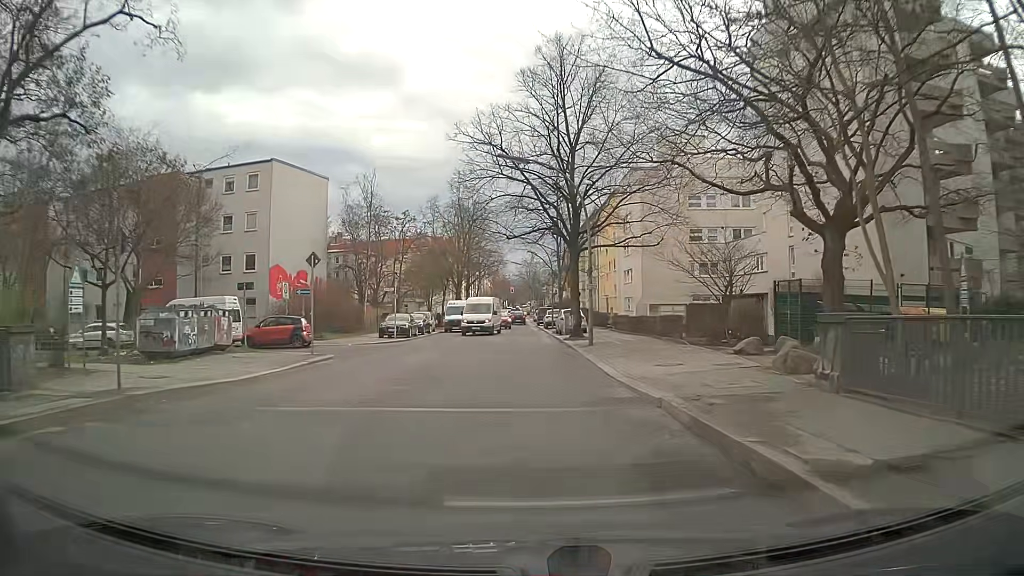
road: tertiary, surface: asphalt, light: Day
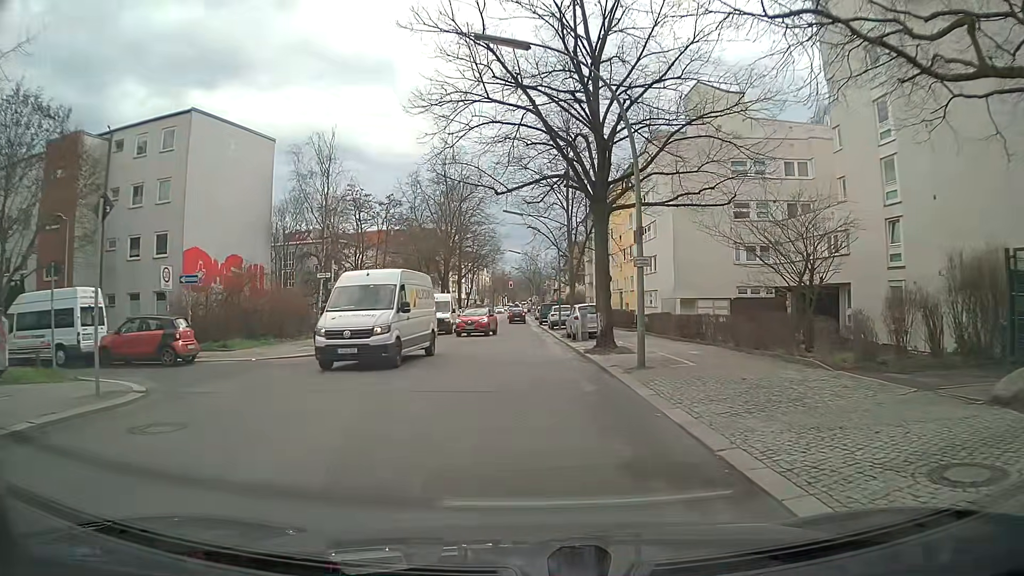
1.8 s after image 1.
(-0.1, +11.8) m; -2°
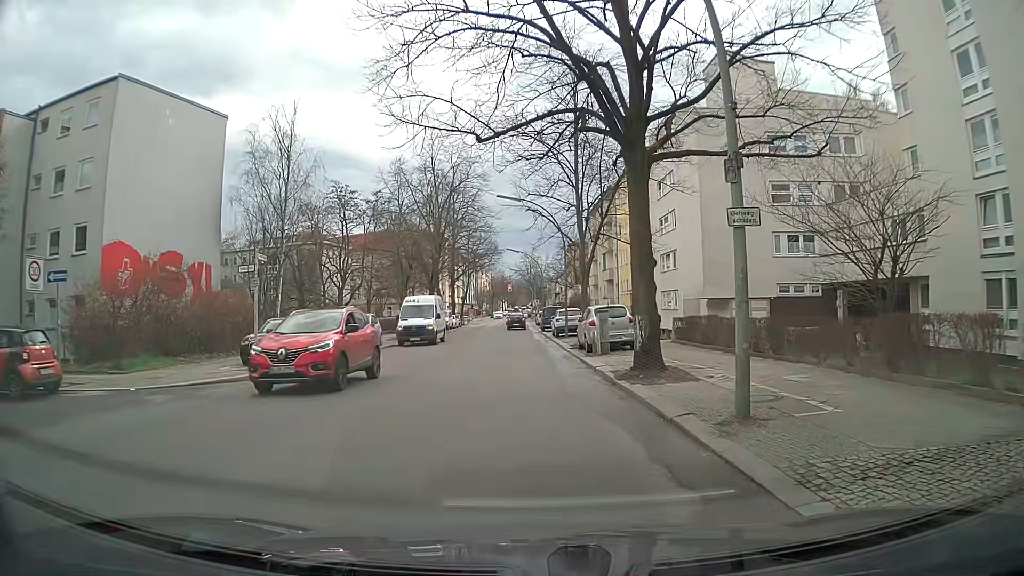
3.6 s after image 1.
(+0.2, +7.2) m; +2°
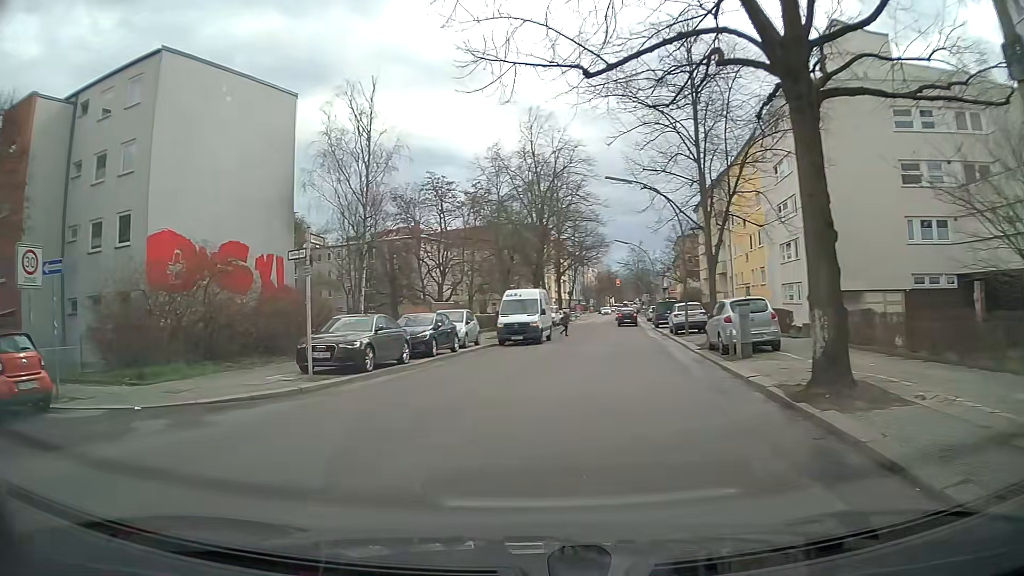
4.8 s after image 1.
(-0.2, +3.9) m; -10°
